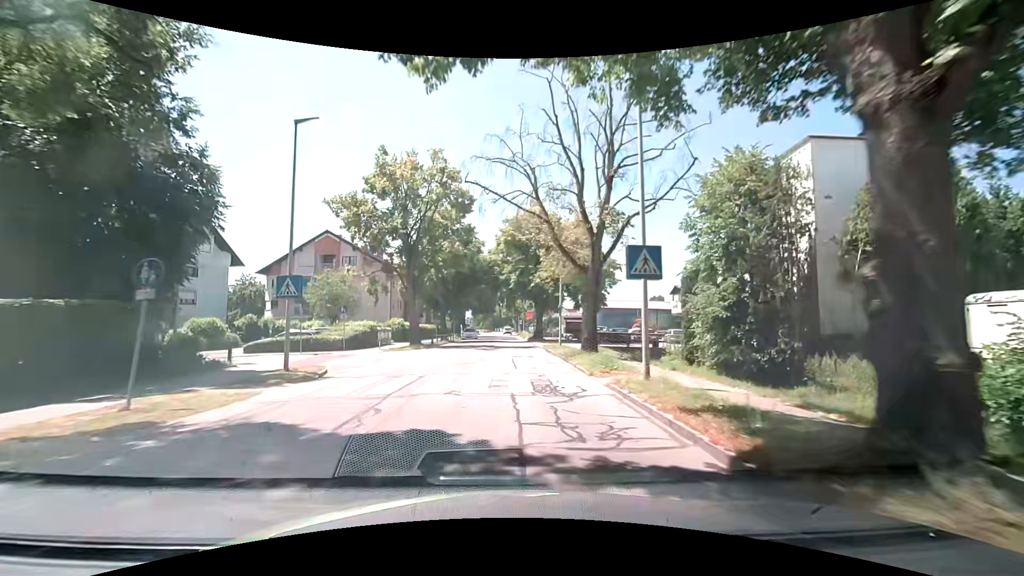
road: unclassified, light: Day
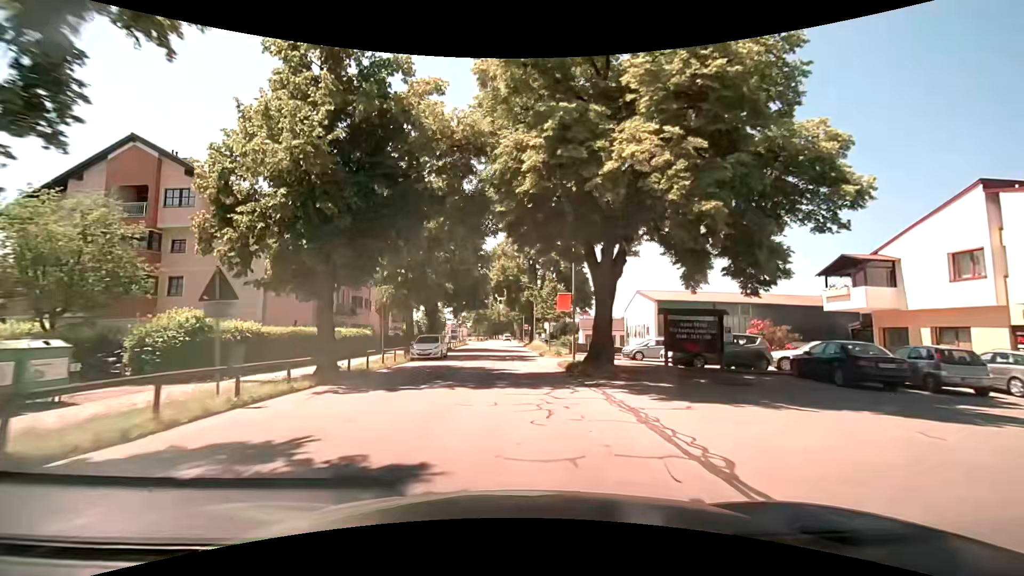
(+0.3, +33.7) m; 0°
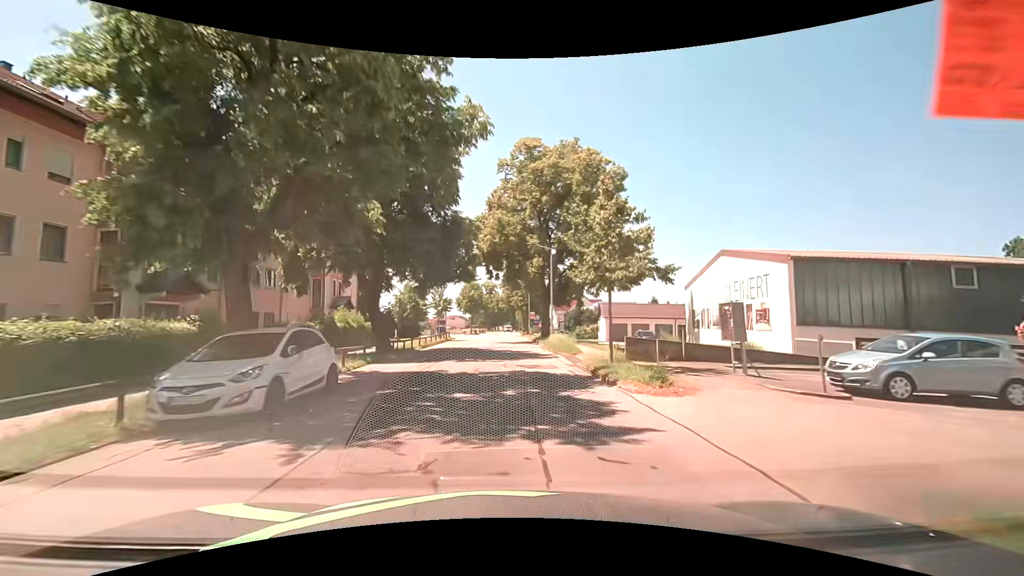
(+0.1, +21.0) m; 0°
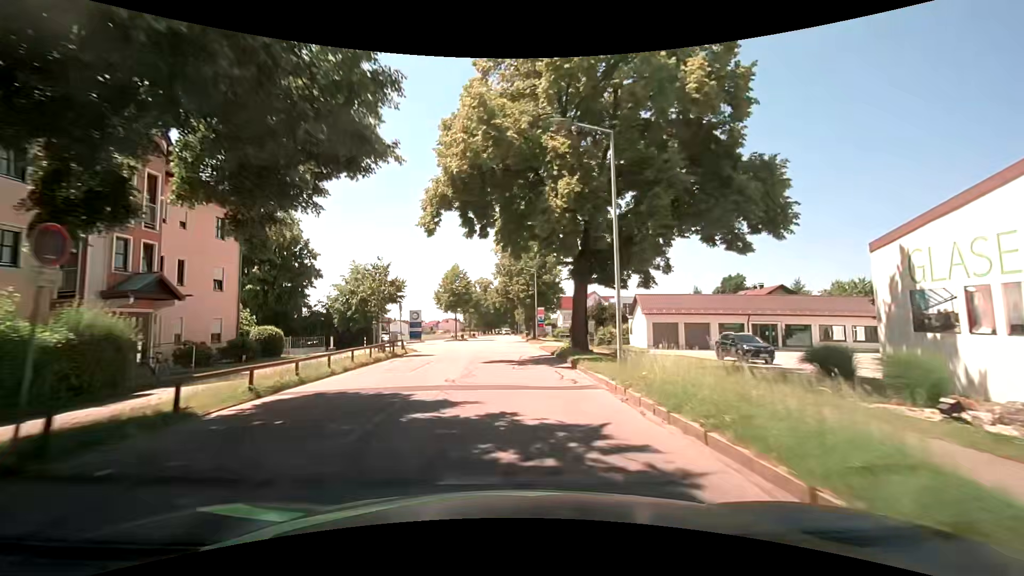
(+0.1, +21.3) m; 0°
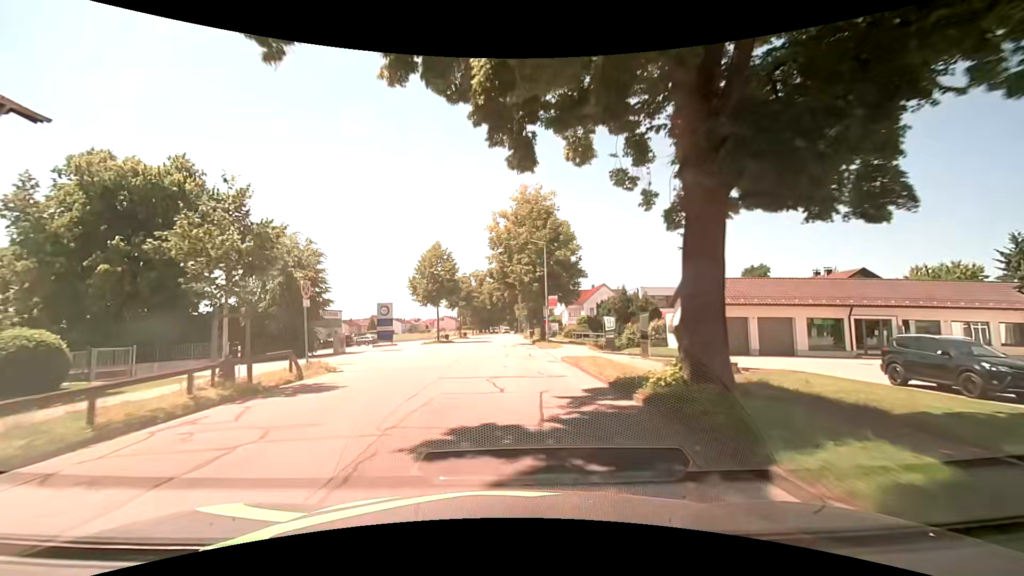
(+0.1, +14.2) m; +1°
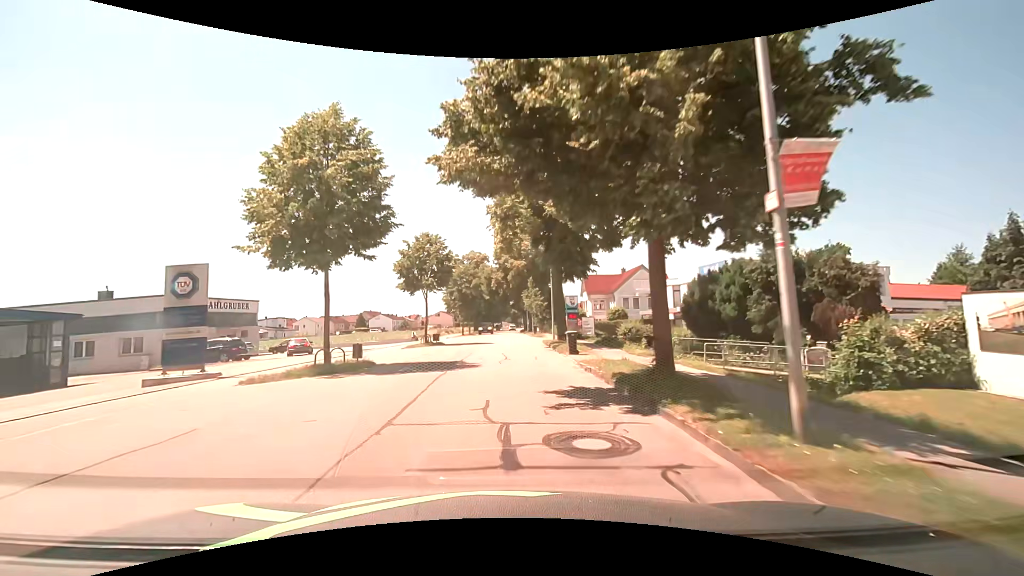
(-0.2, +28.5) m; 0°
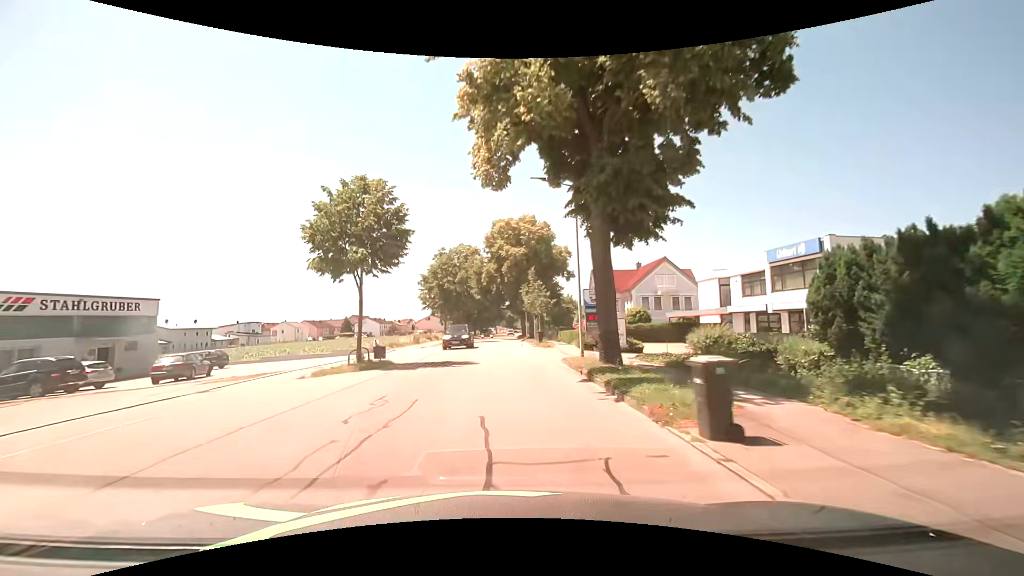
(-0.1, +14.3) m; 0°
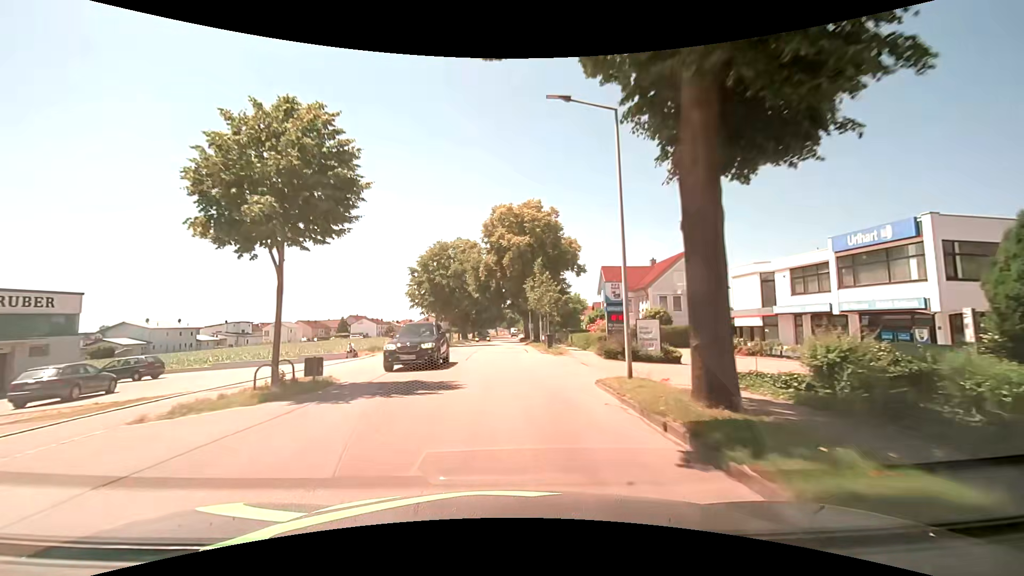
(-0.1, +7.1) m; 0°
(0, +10) (0, +20) (0, +30) (0, +40) (0, +50) (-1, +60) (-1, +70) (-1, +80) (-1, +90) (-1, +100) m
